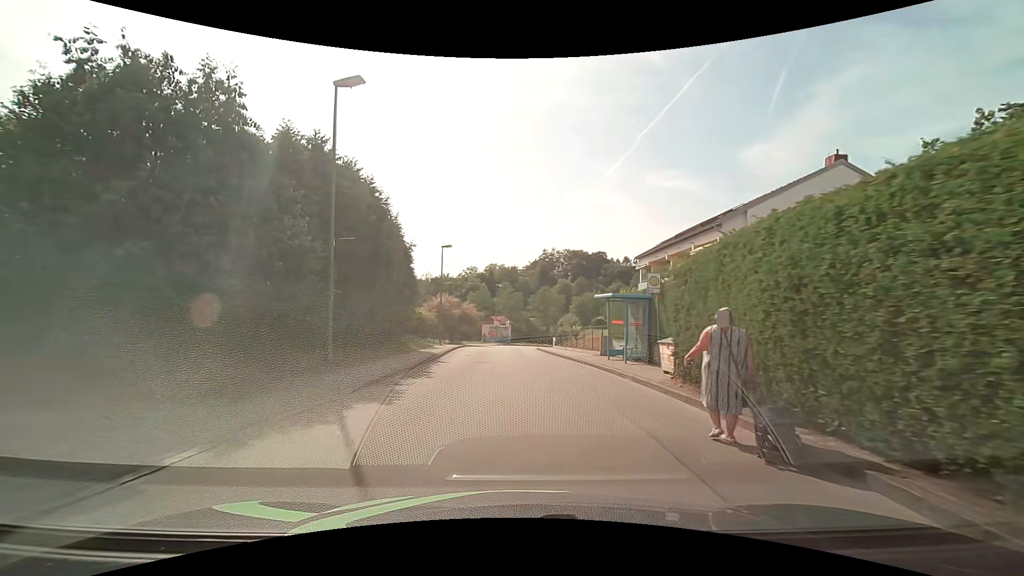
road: unclassified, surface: asphalt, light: Day
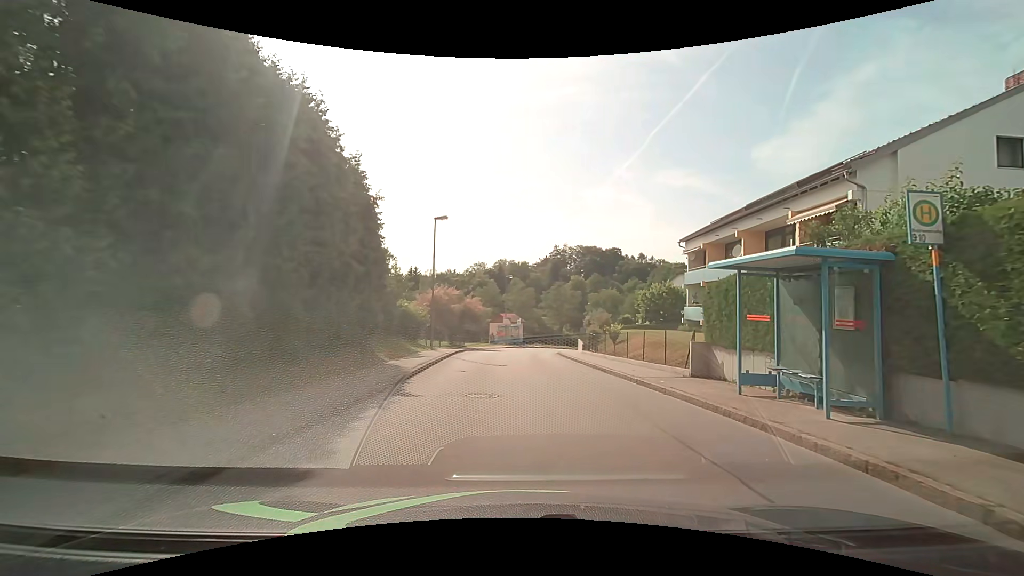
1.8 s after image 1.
(-0.6, +10.0) m; -2°
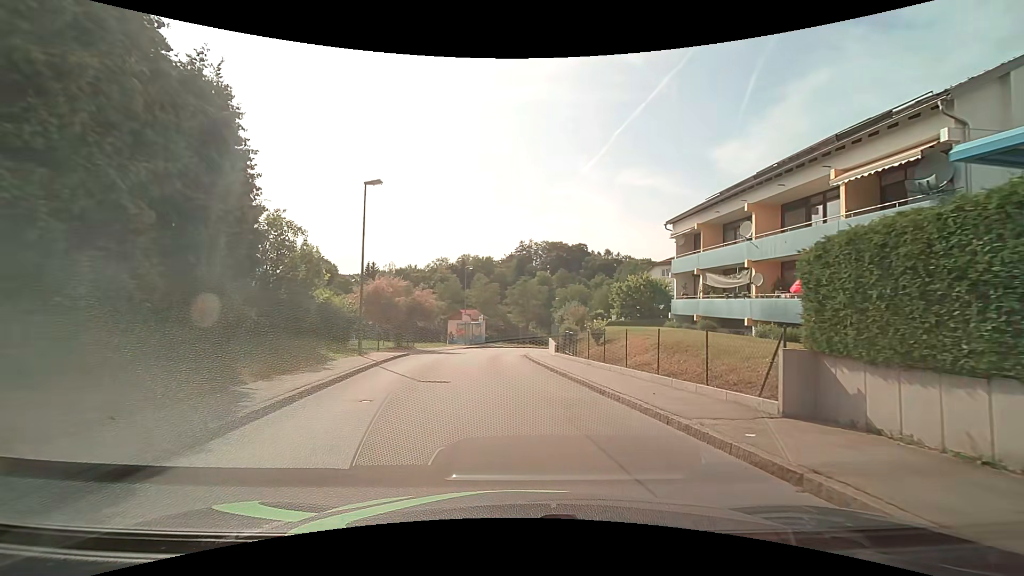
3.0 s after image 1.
(+0.3, +6.6) m; +4°
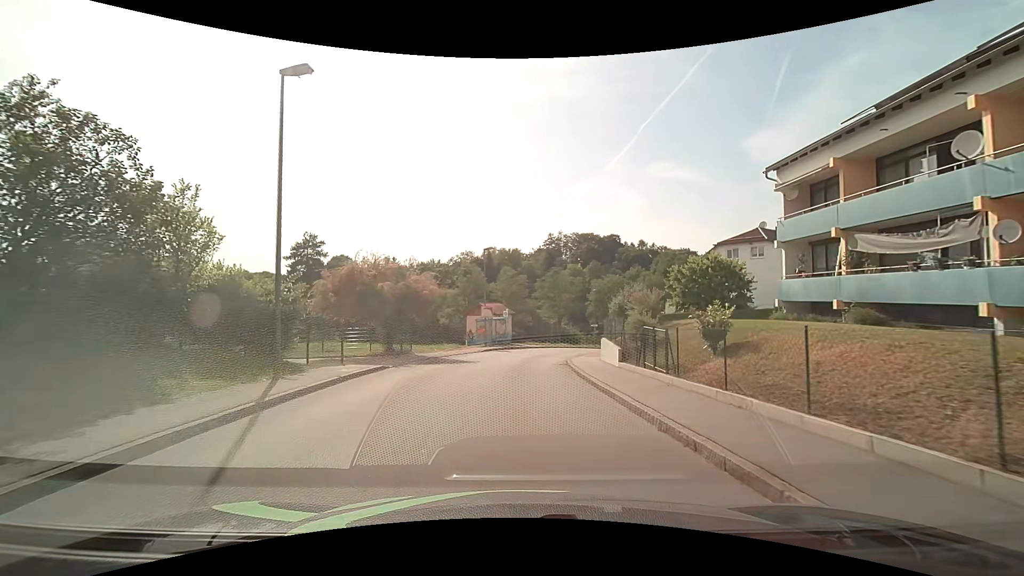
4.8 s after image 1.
(-0.2, +10.3) m; -3°
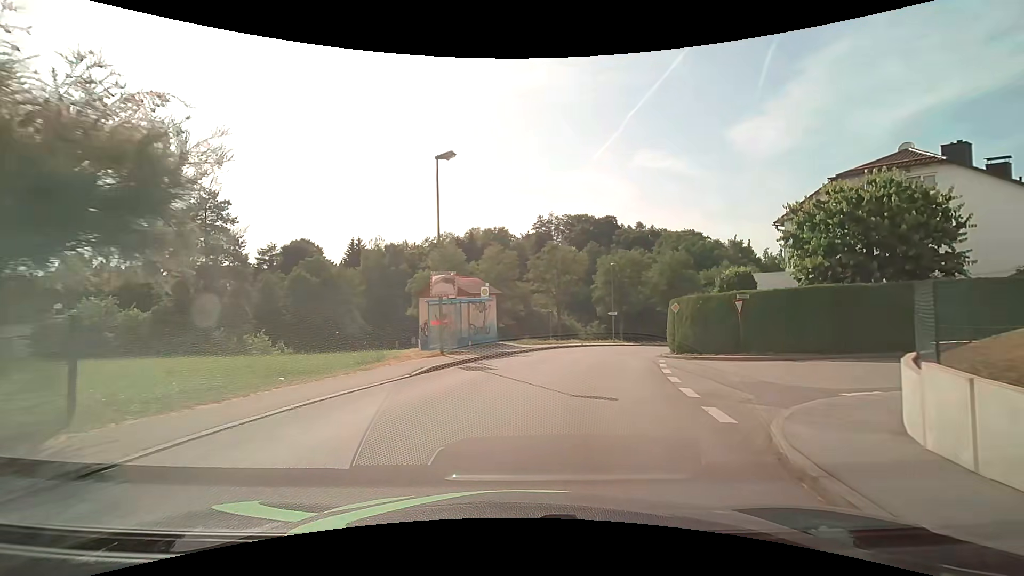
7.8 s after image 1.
(-0.1, +20.3) m; +1°
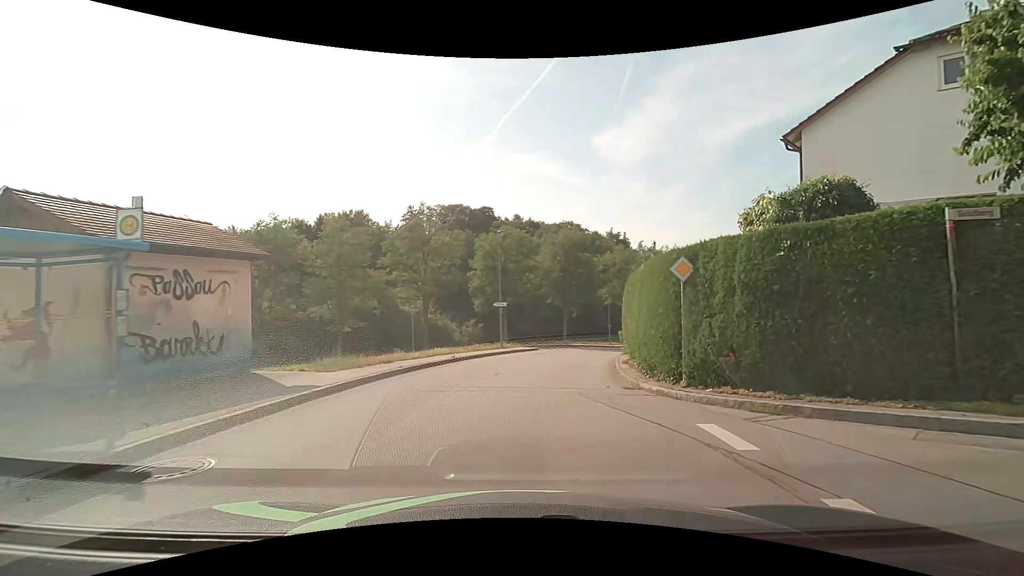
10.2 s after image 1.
(+1.9, +17.3) m; +14°
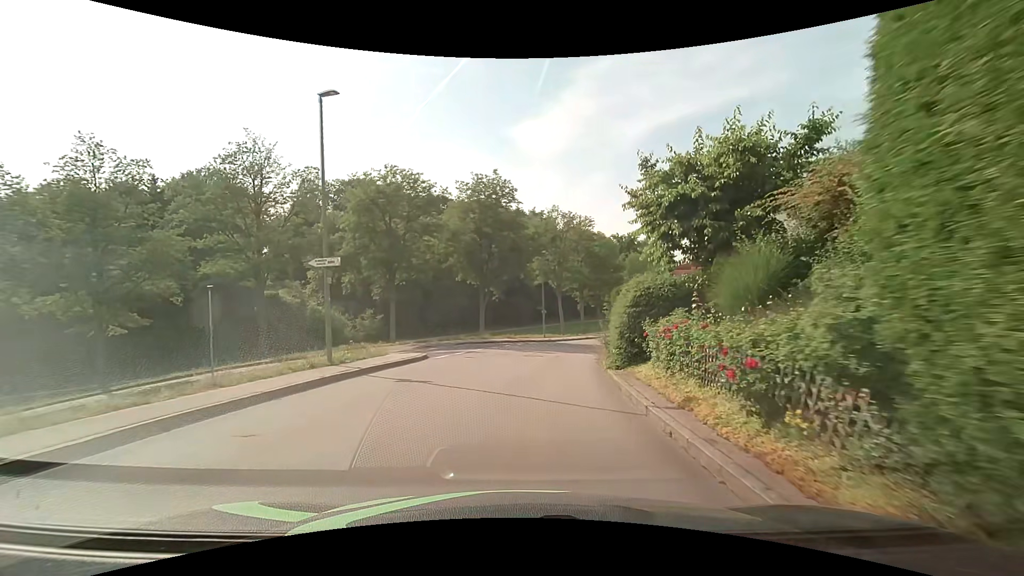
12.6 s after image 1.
(+1.8, +18.8) m; +10°
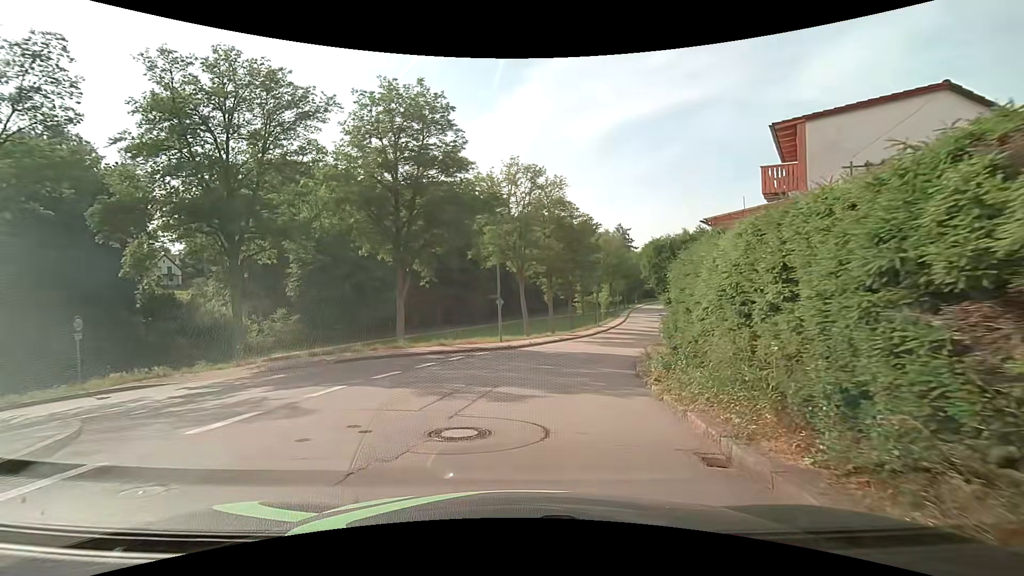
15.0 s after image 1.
(+0.7, +15.5) m; +6°
(0, +10) (-5, +17) (-15, +17) (-25, +13) (-33, +9) (-42, +4) (-52, +1) (-61, -1) (-71, -3) (-81, -4) m
